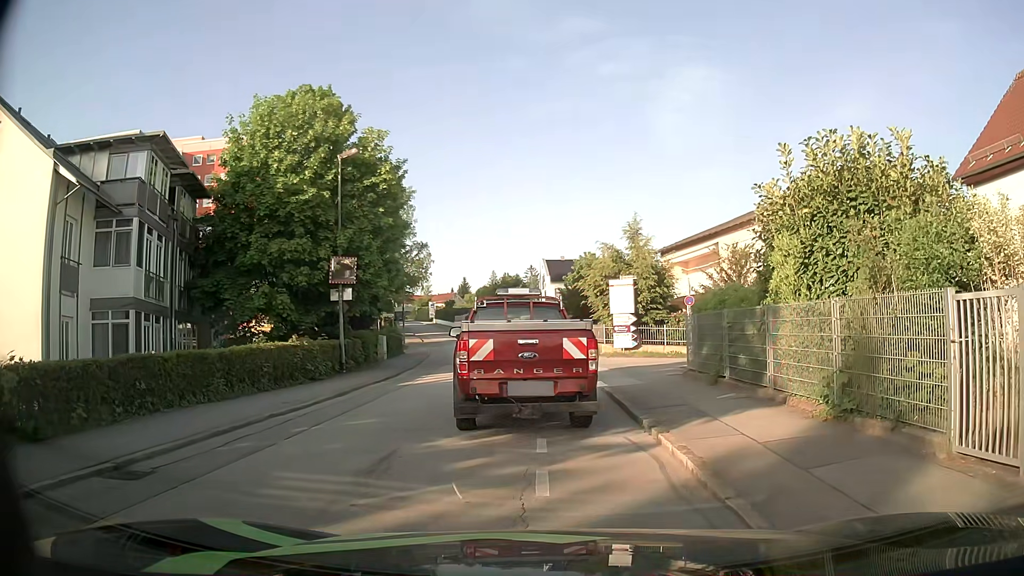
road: residential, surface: asphalt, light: Day
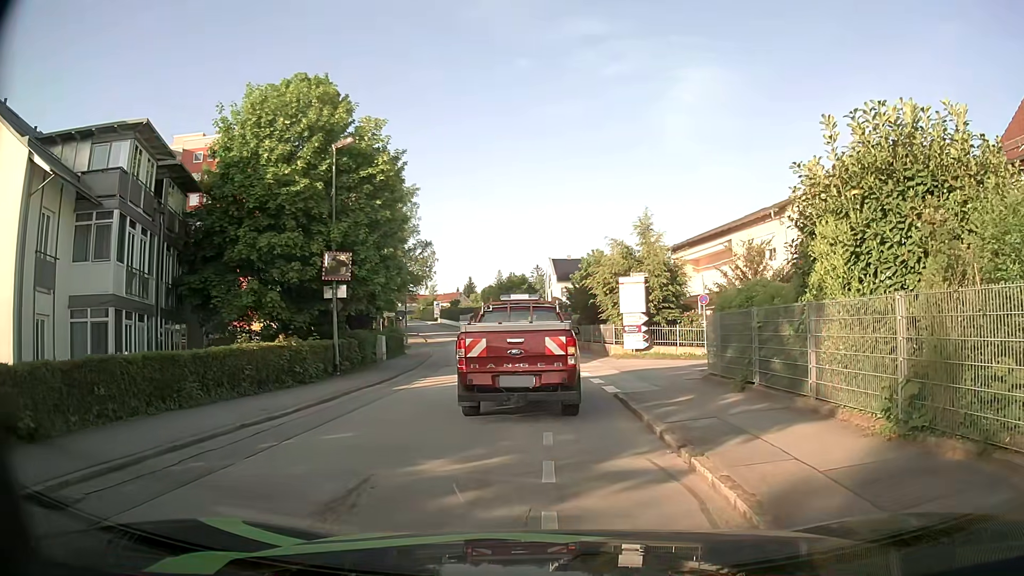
(0.0, +1.6) m; 0°
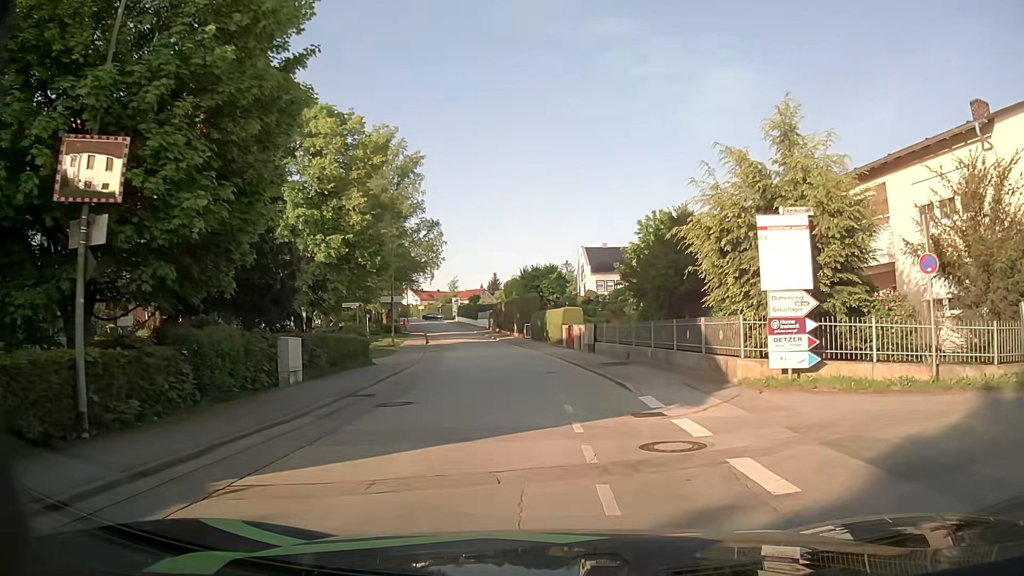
(-0.4, +15.6) m; -2°
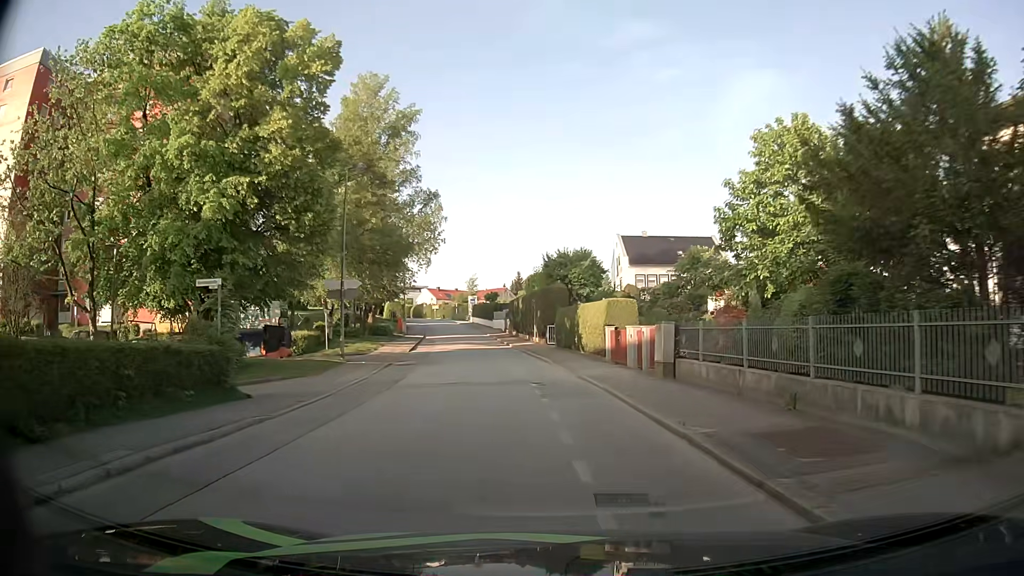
(-0.1, +15.2) m; -3°
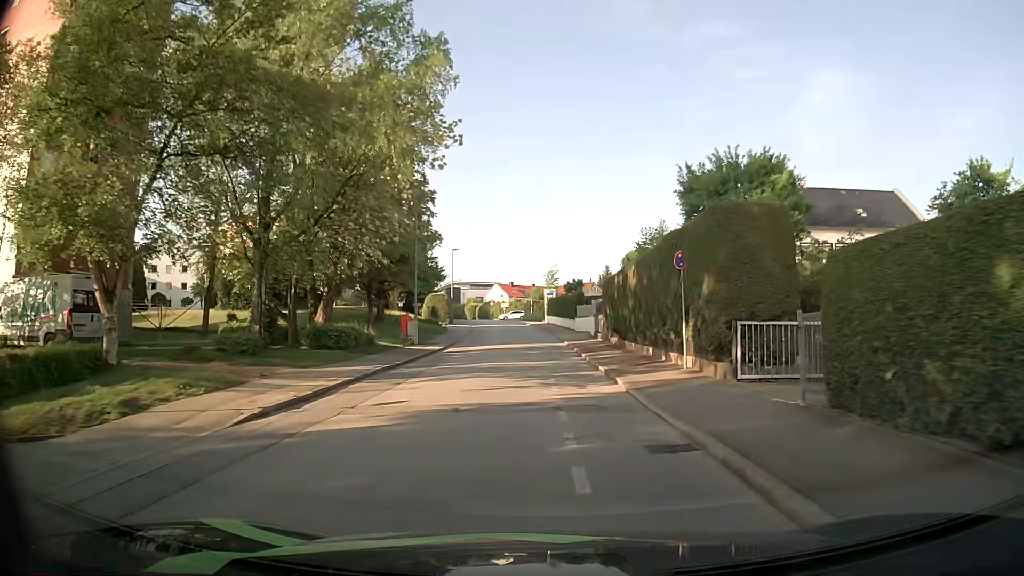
(-1.3, +28.6) m; -6°
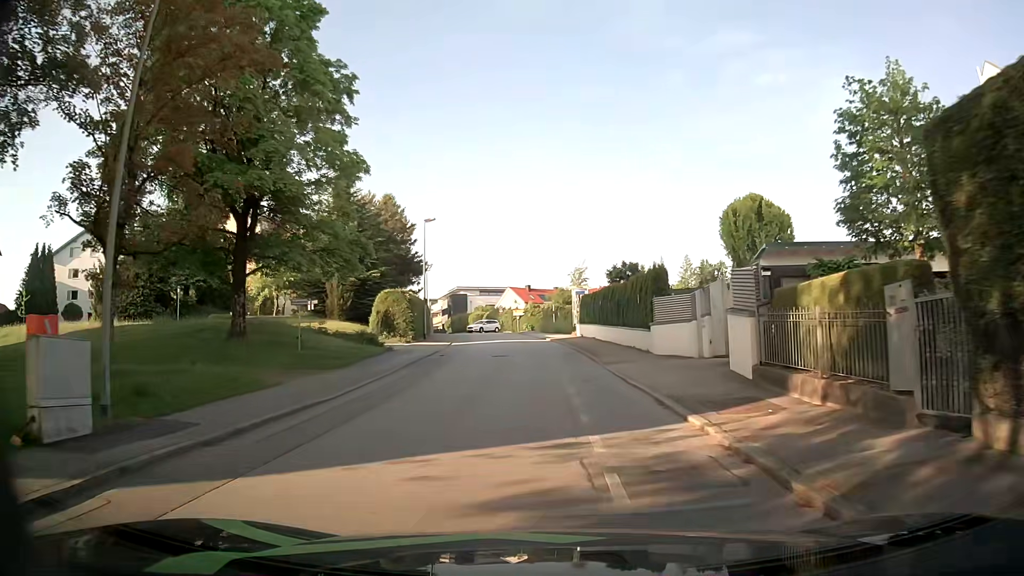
(-0.8, +28.2) m; -2°
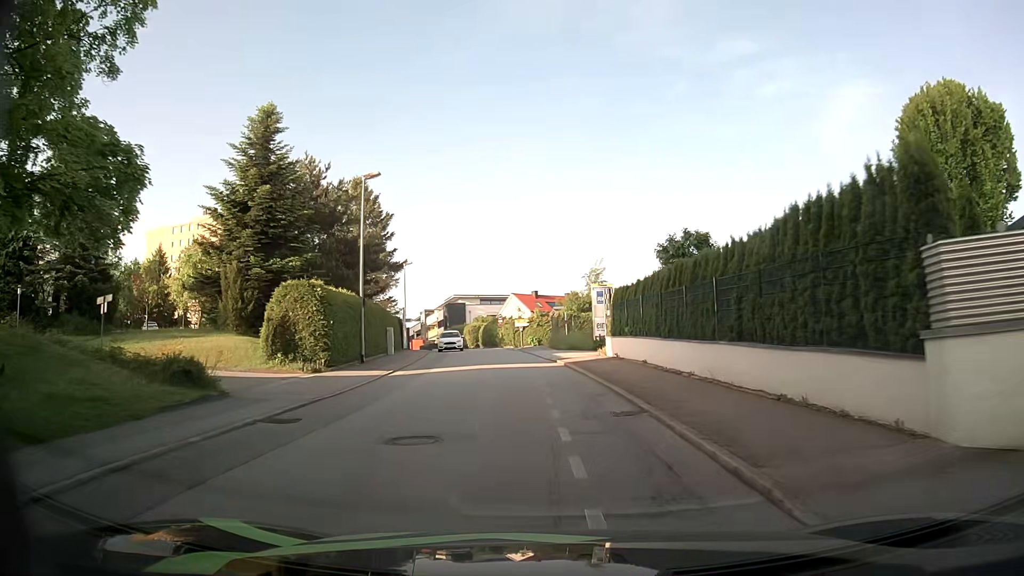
(-0.1, +17.2) m; -1°
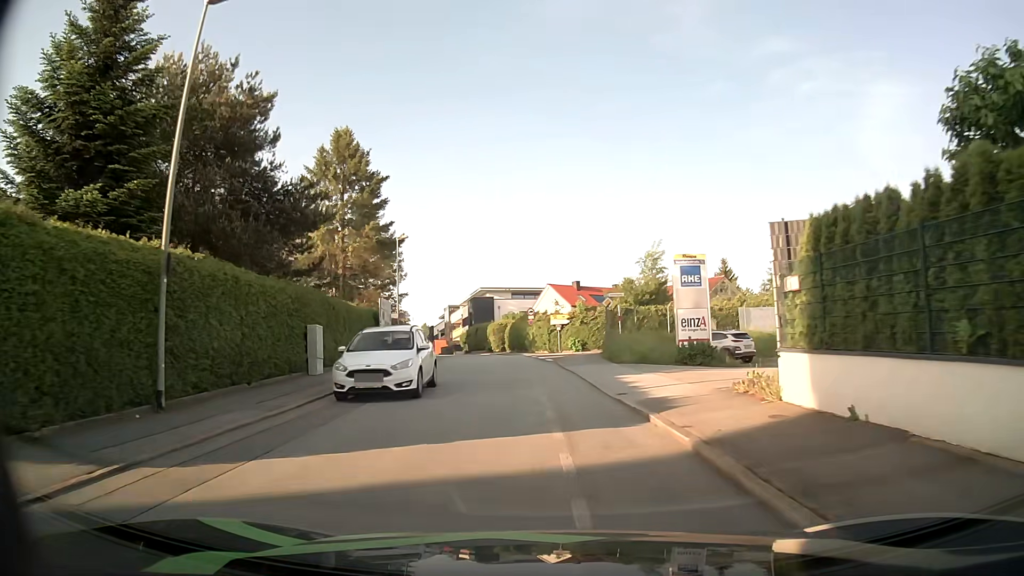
(-0.5, +17.6) m; -3°
(0, +10) (-1, +20) (-2, +30) (-3, +40) (-5, +50) (-7, +59) (-10, +69) (-12, +79) (-15, +88) (-18, +98) m
